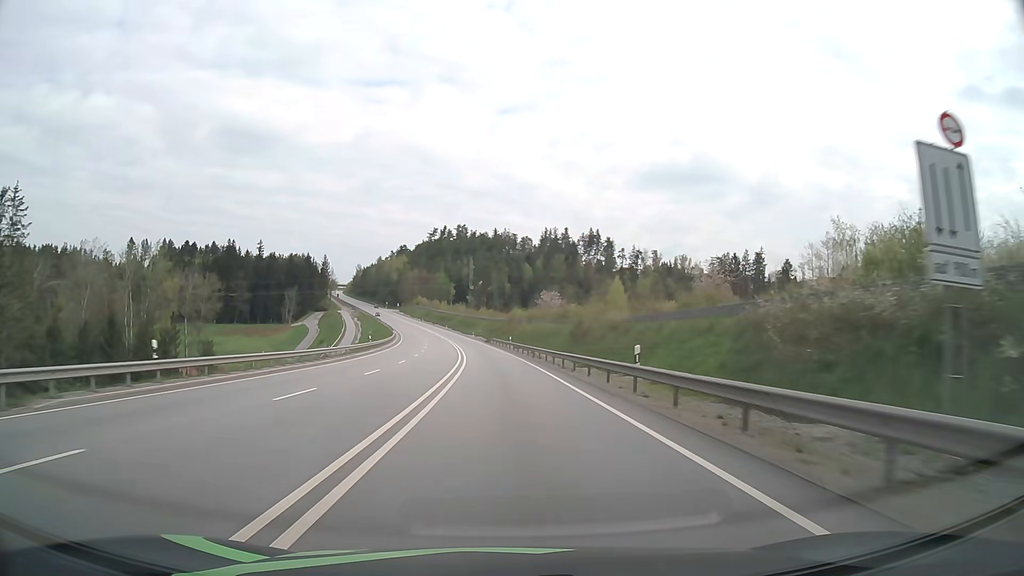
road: primary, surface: asphalt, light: Day
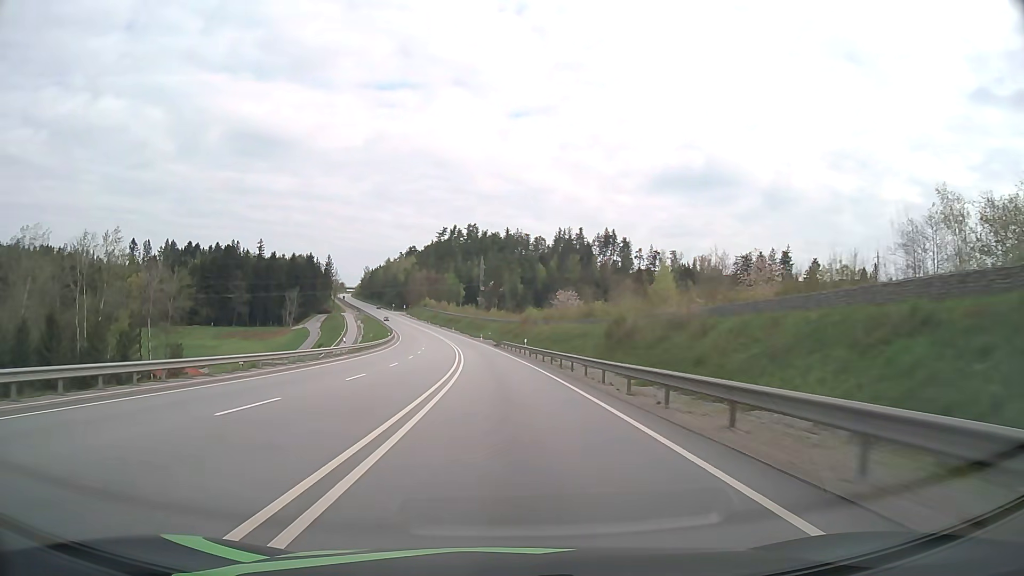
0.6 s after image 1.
(-0.1, +15.6) m; -1°
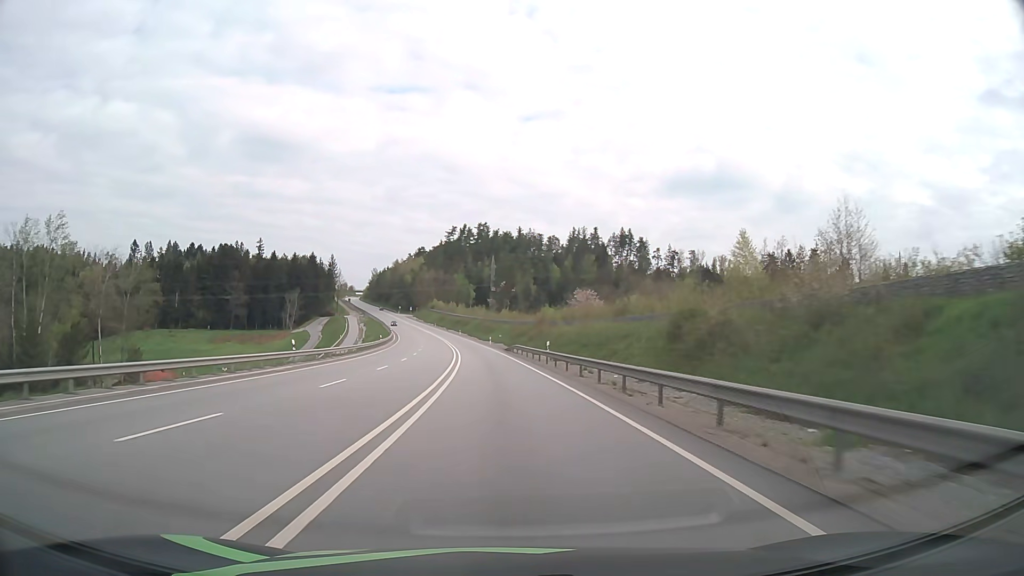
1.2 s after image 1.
(-0.2, +15.6) m; -1°
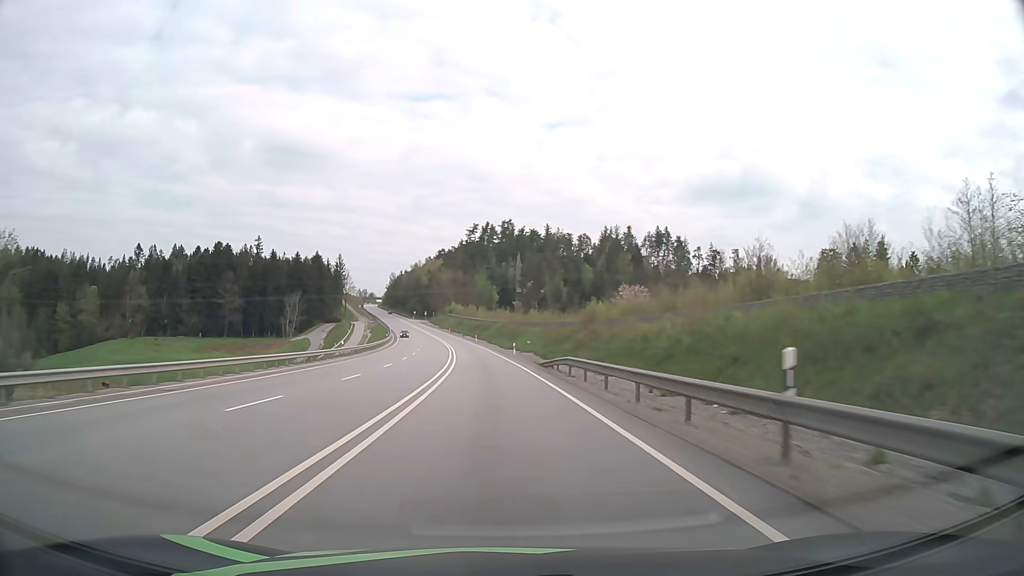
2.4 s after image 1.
(-0.5, +31.3) m; -2°
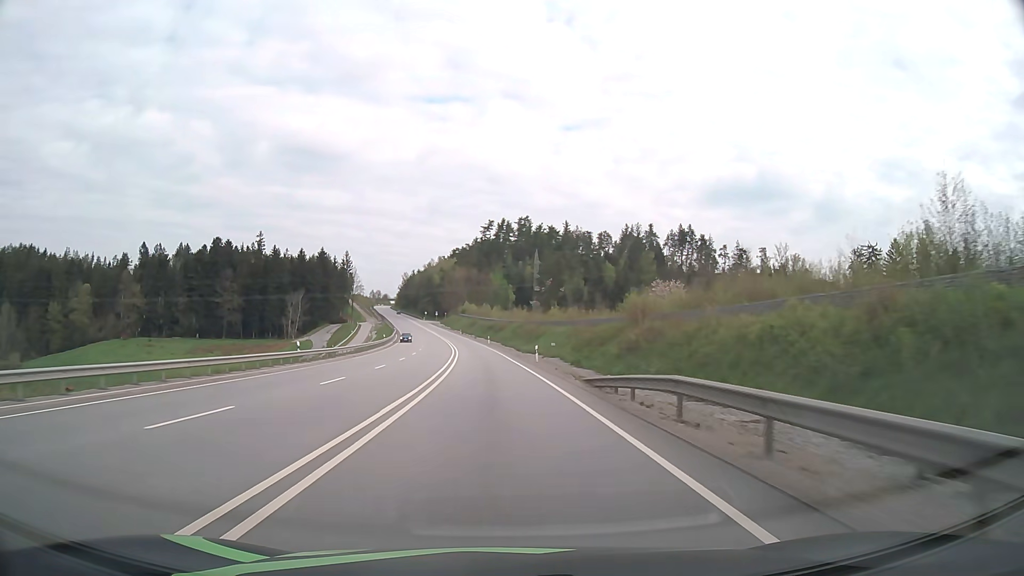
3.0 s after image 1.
(-0.2, +15.6) m; -1°
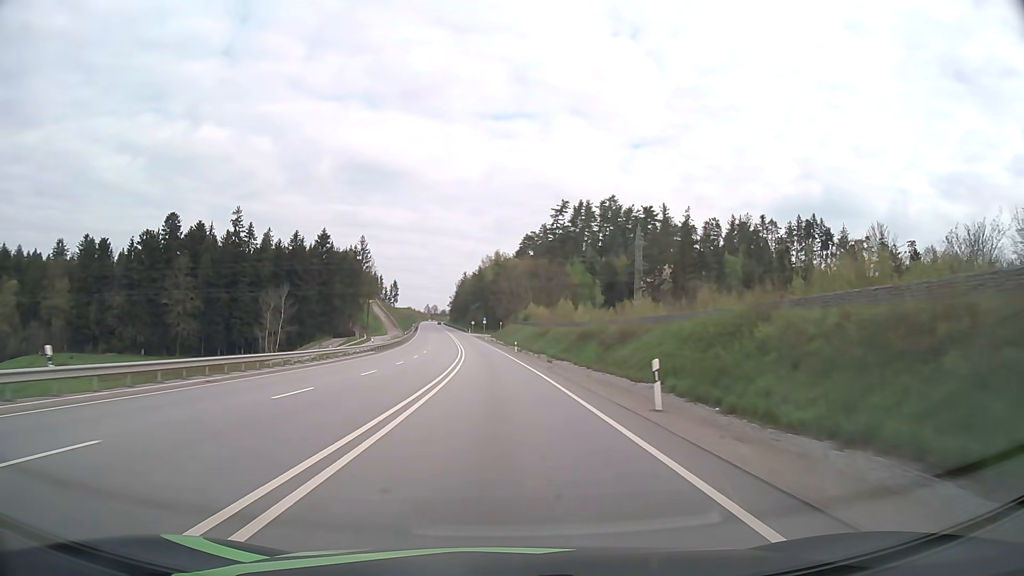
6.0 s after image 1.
(-4.1, +77.9) m; -6°
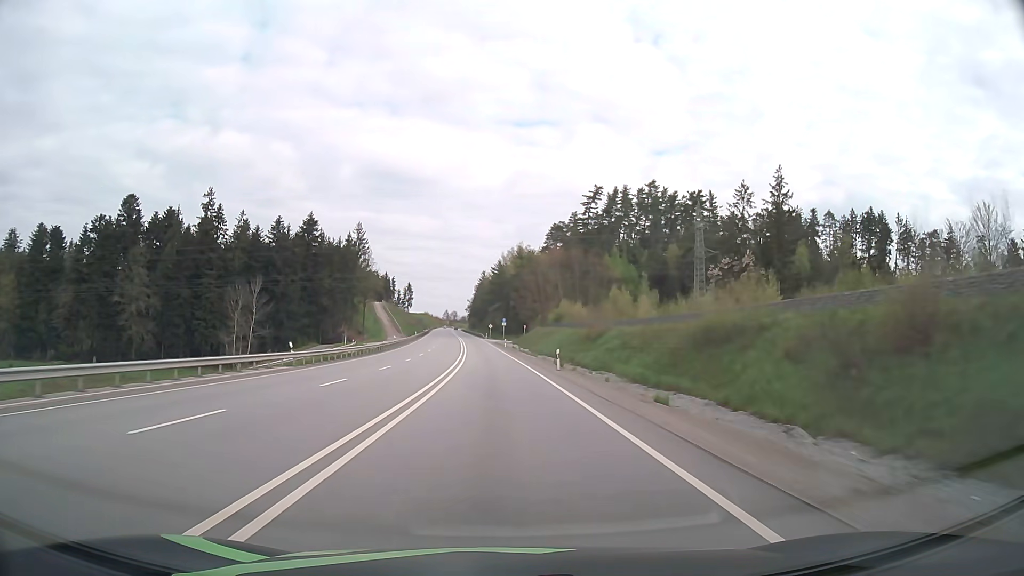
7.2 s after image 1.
(-0.5, +31.2) m; -2°
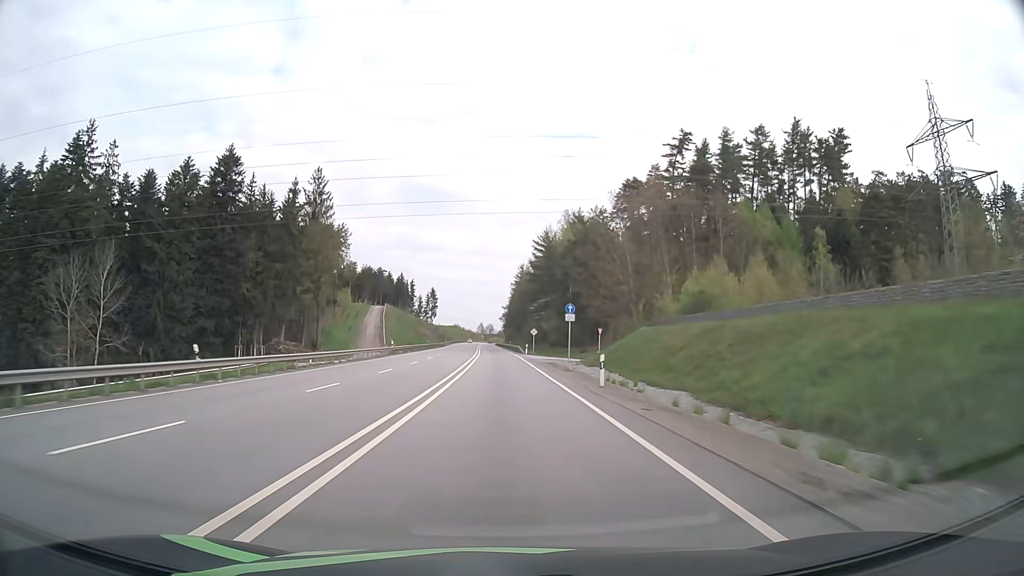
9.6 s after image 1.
(-1.9, +62.3) m; -3°
(0, +10) (0, +20) (0, +30) (0, +40) (-1, +50) (-1, +60) (-1, +70) (-2, +80) (-2, +90) (-2, +100) m
